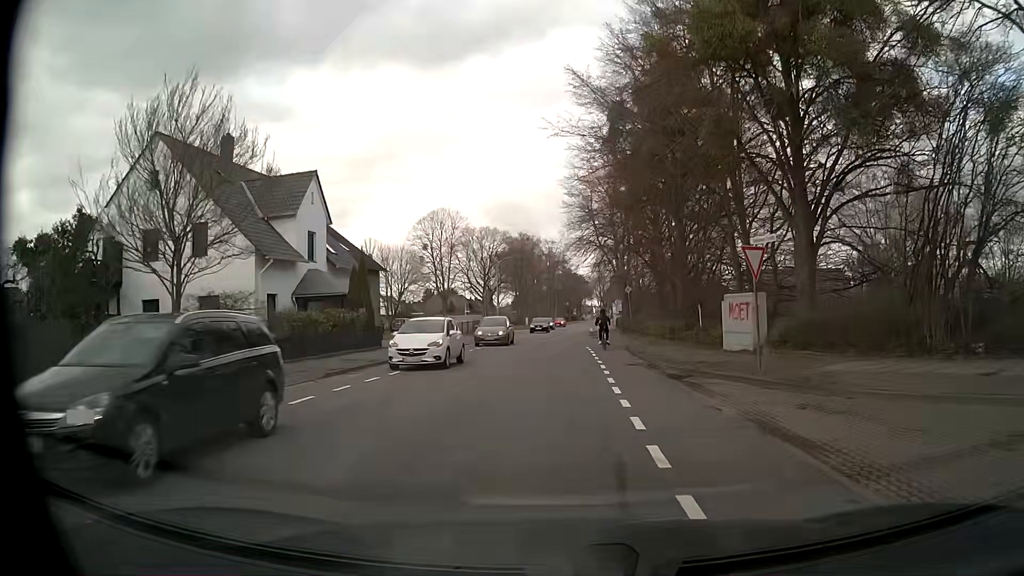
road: unclassified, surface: asphalt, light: Day
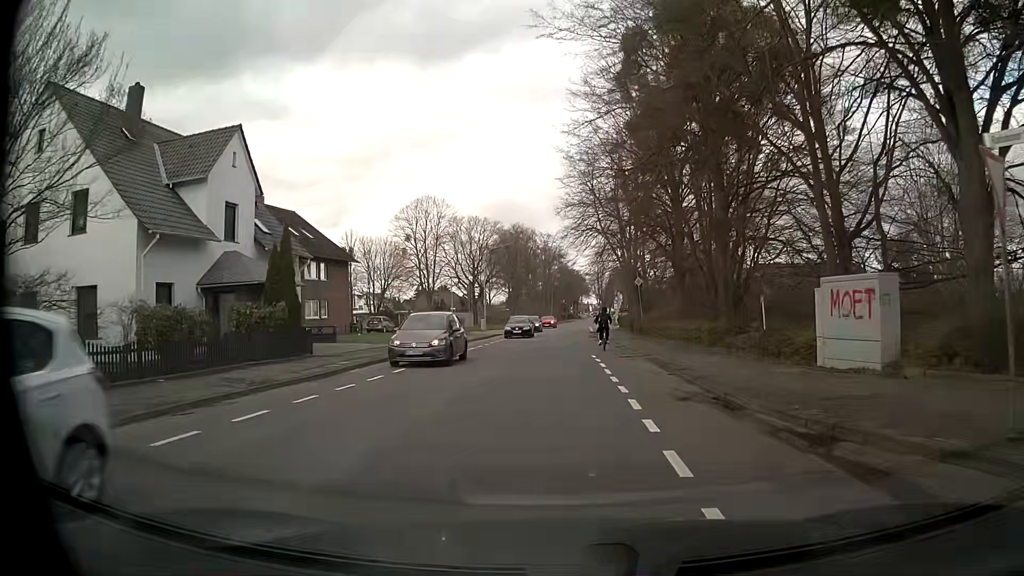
(+0.1, +8.7) m; +1°
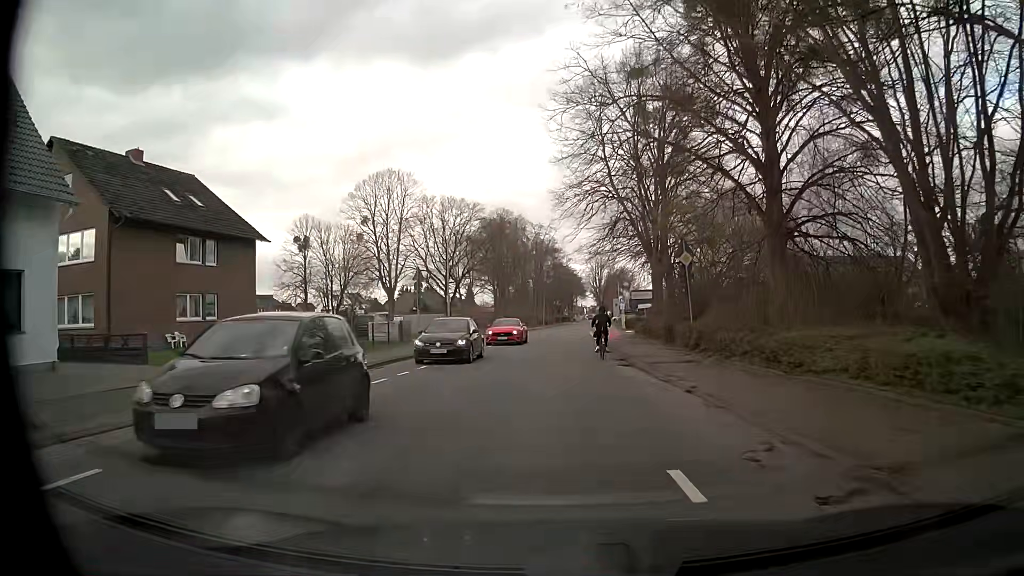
(0.0, +17.5) m; 0°
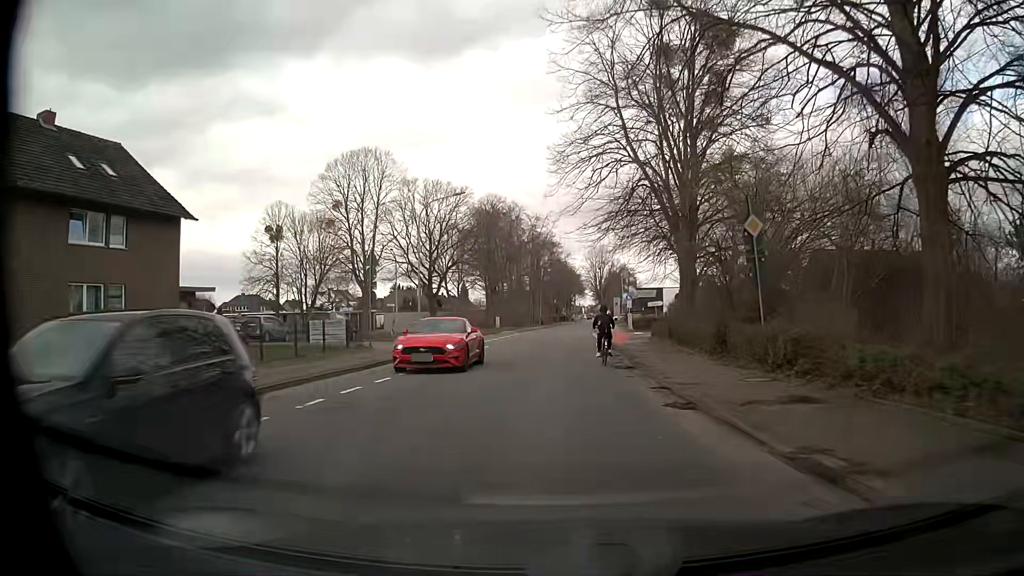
(0.0, +8.9) m; 0°
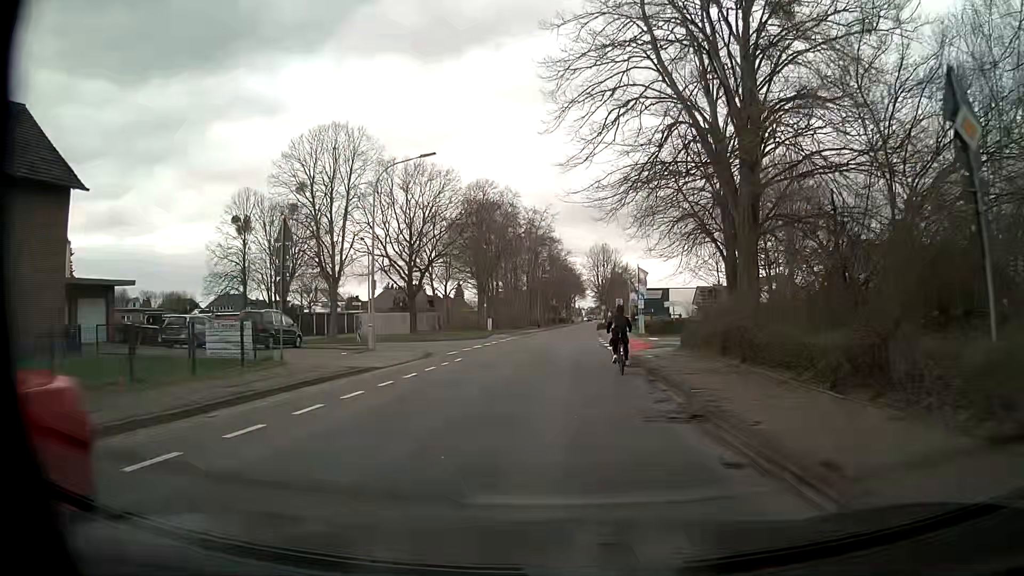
(+0.1, +9.2) m; +1°
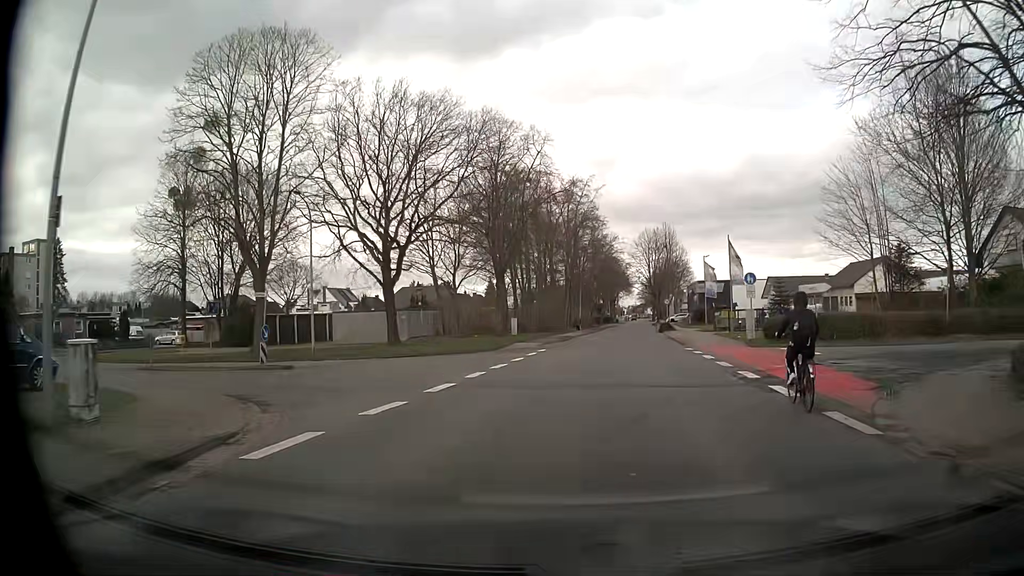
(-0.9, +20.8) m; -4°
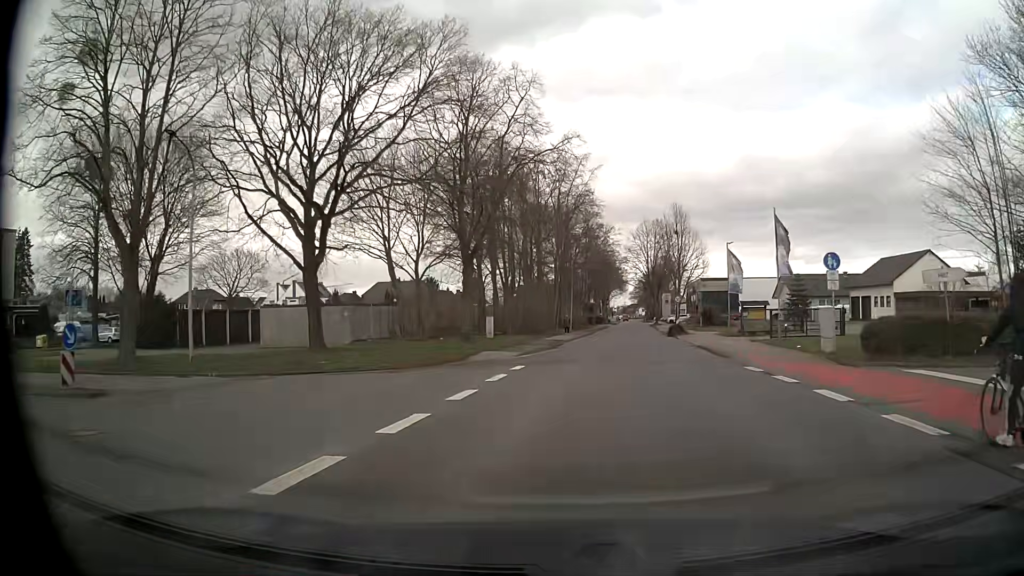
(+0.1, +11.1) m; +1°
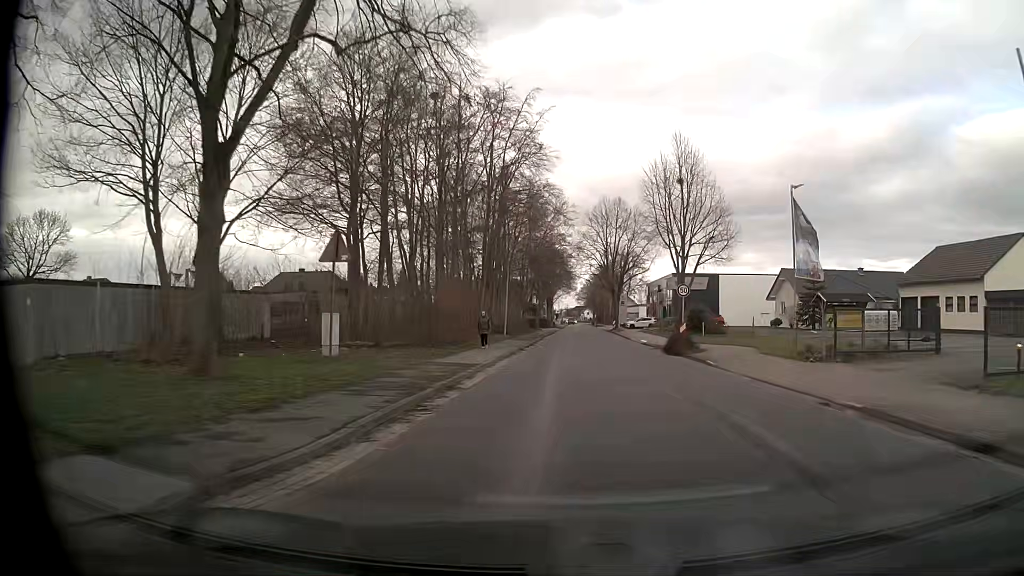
(+0.9, +21.7) m; +4°
(+1, +10) (+2, +20) (+3, +30) (+4, +40) (+4, +50) (+5, +60) (+5, +70) (+5, +80) (+6, +90) (+6, +100) m
